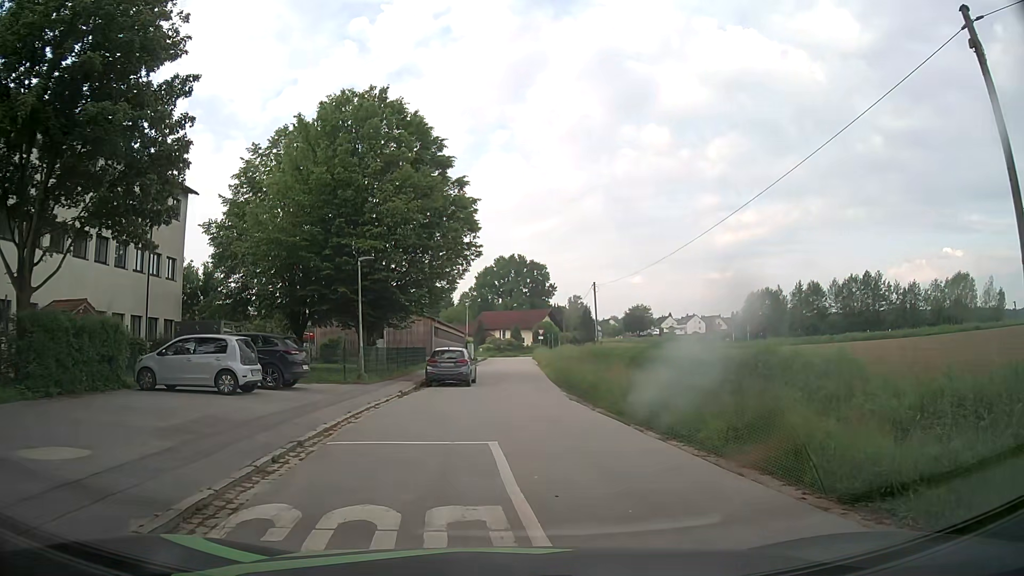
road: residential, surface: asphalt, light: Day
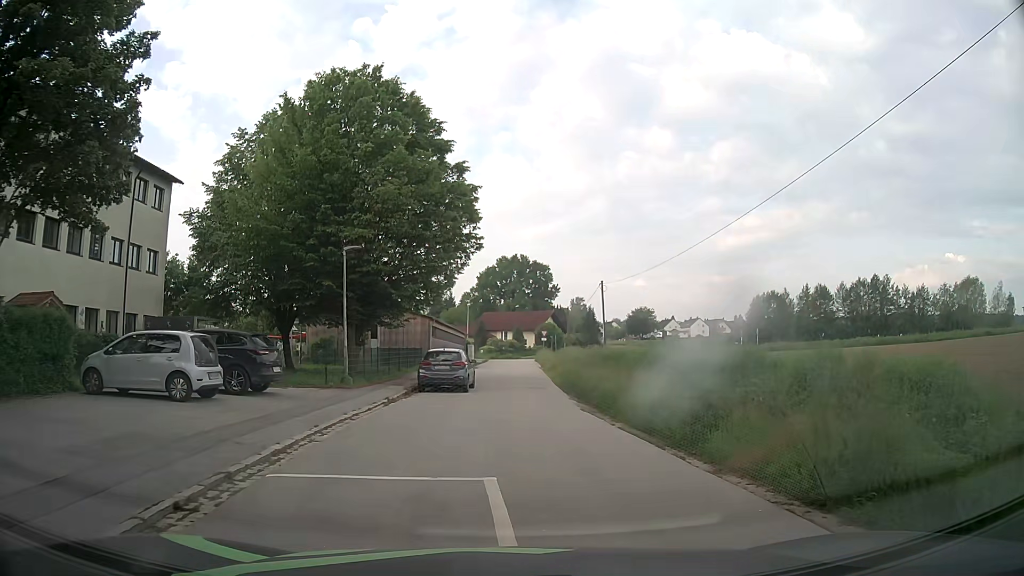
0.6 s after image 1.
(-0.1, +2.9) m; -1°
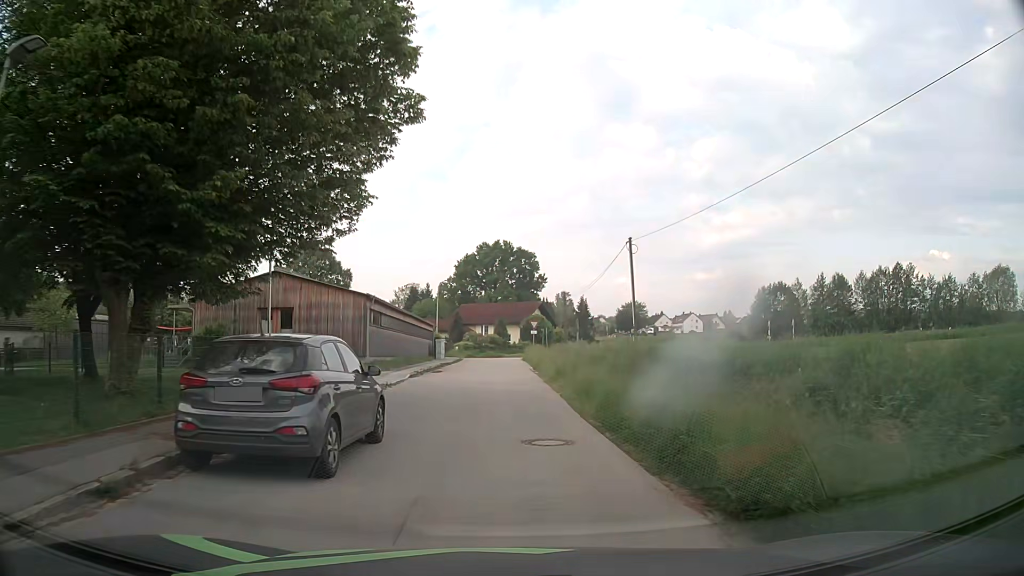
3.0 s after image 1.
(+0.3, +16.8) m; +2°
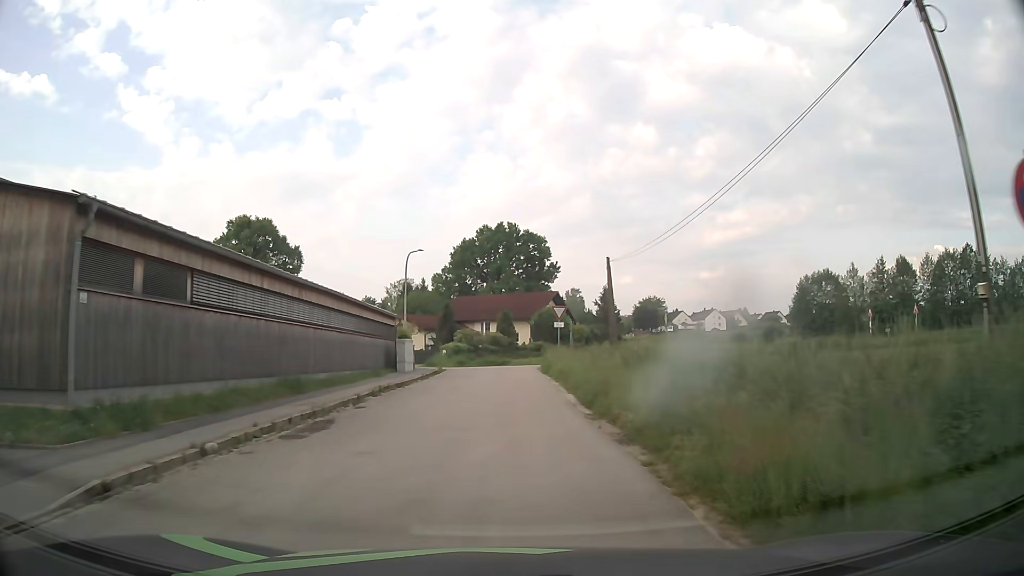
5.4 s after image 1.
(0.0, +22.8) m; -1°
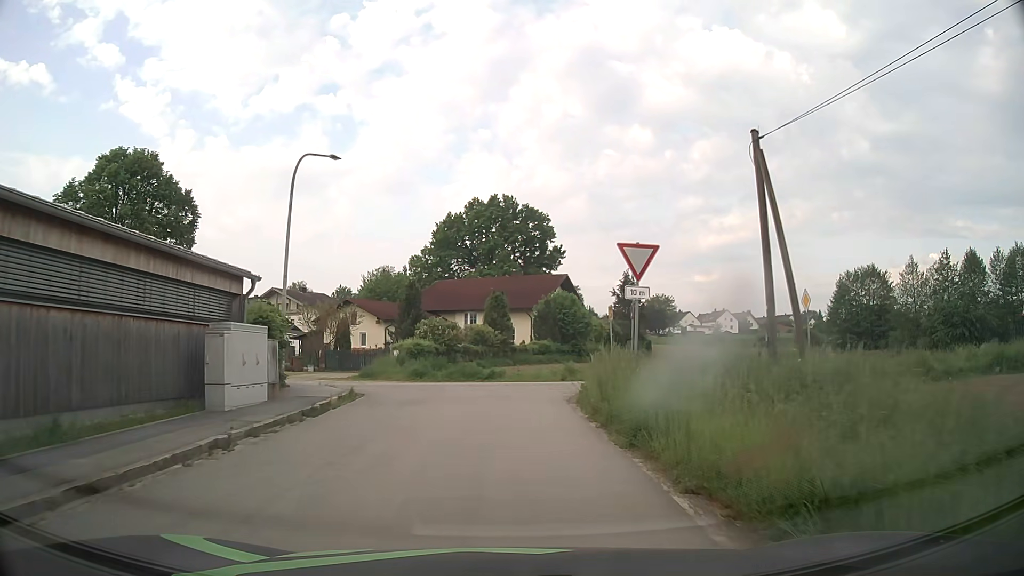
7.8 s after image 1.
(+0.2, +21.4) m; +1°
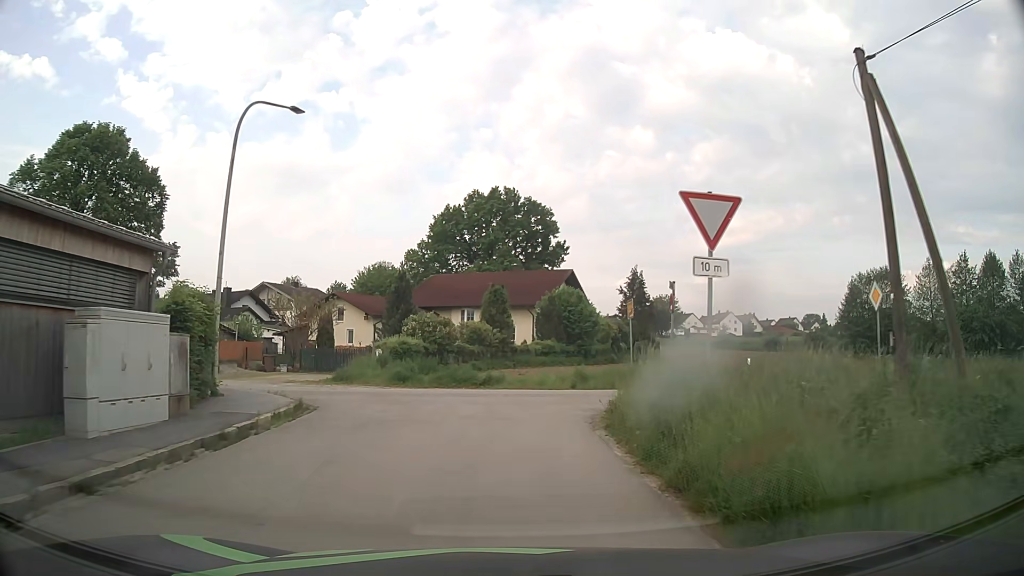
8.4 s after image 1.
(0.0, +4.6) m; 0°
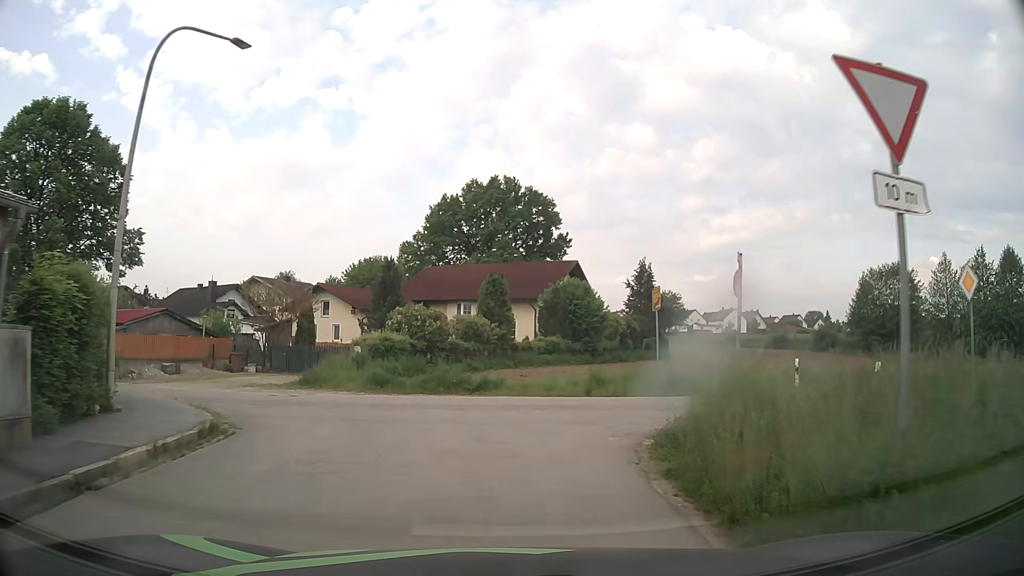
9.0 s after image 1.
(0.0, +4.3) m; +1°
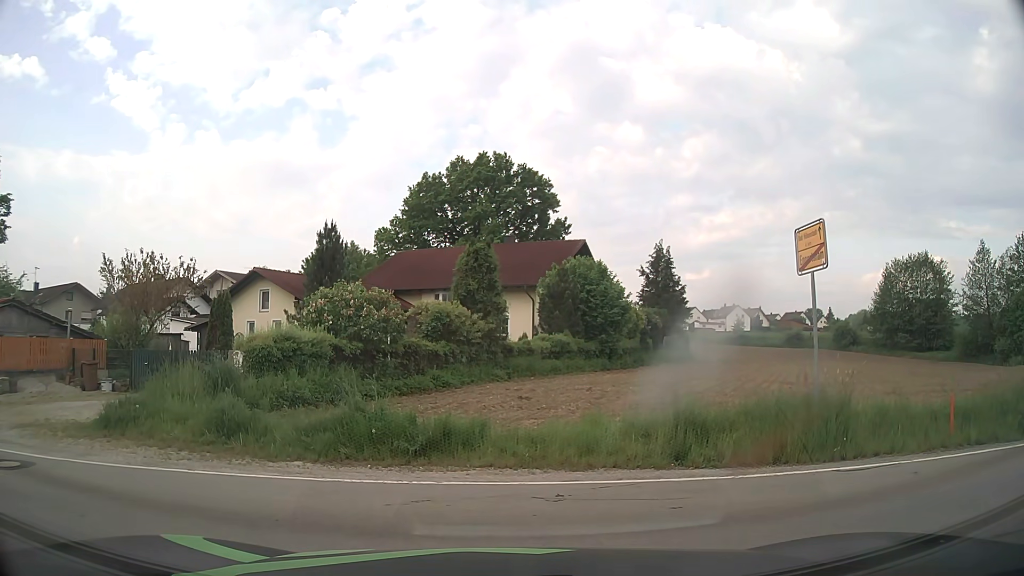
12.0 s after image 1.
(0.0, +10.4) m; 0°
